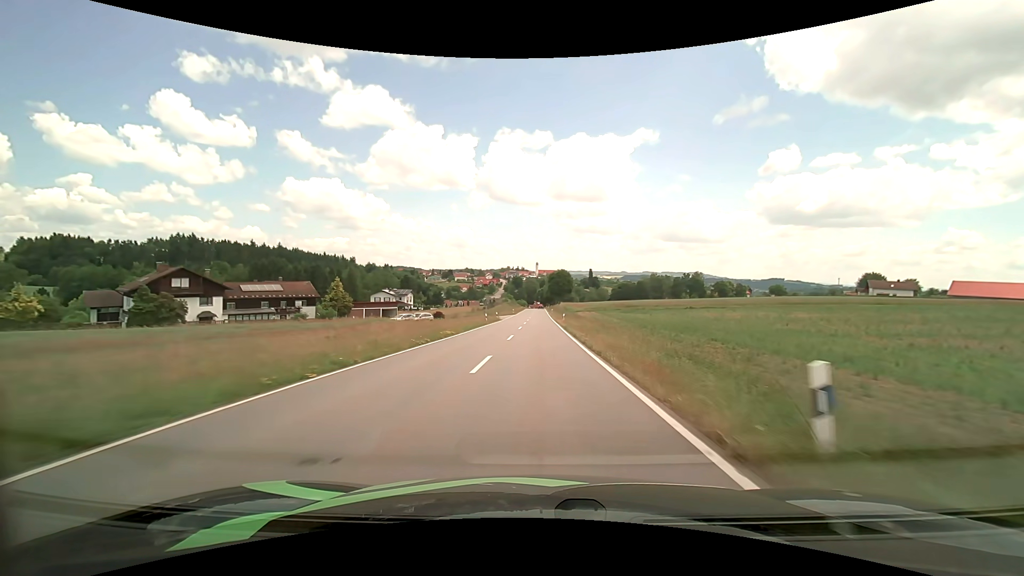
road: tertiary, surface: asphalt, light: Day
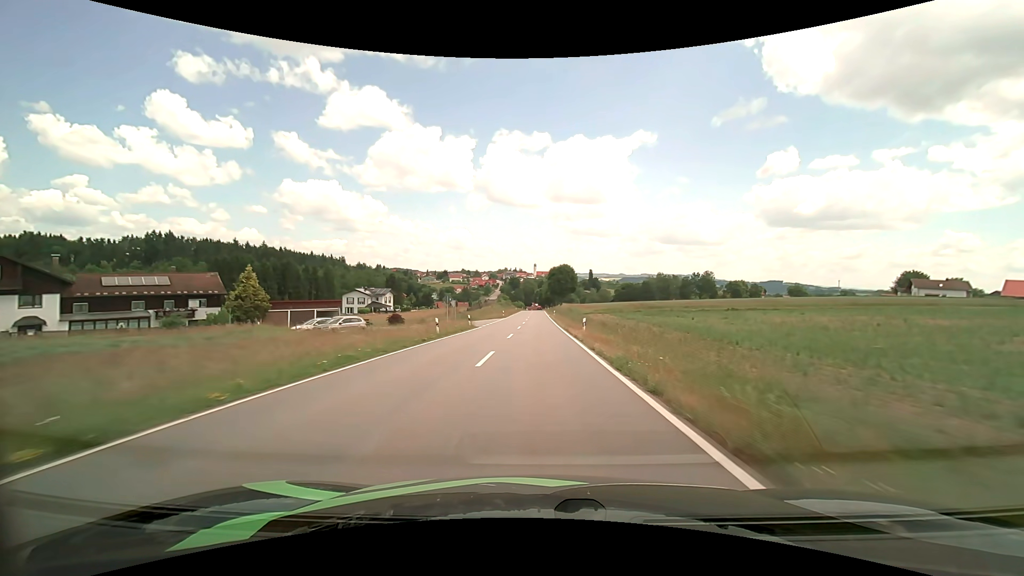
(+0.1, +24.0) m; 0°
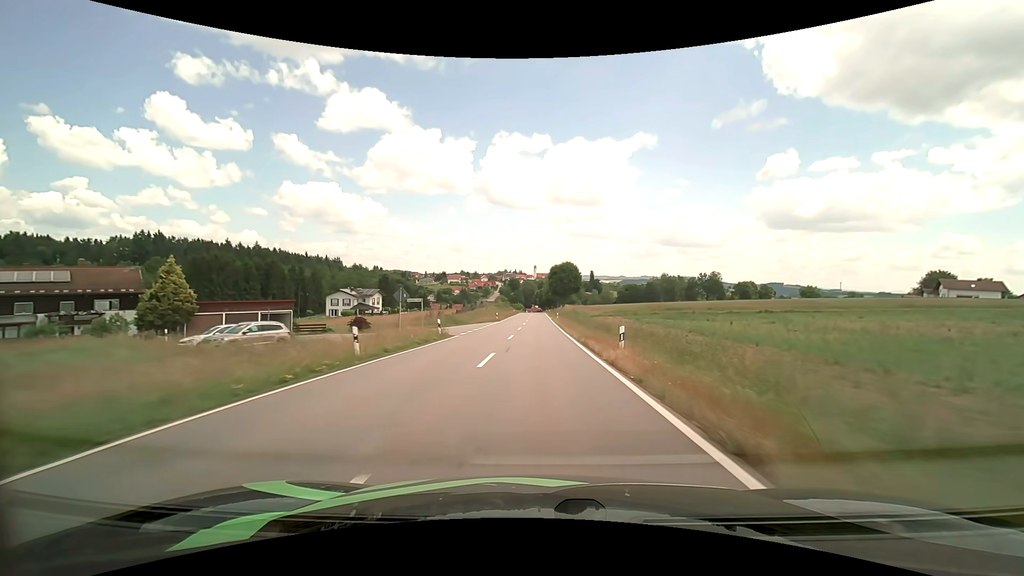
(0.0, +12.0) m; 0°
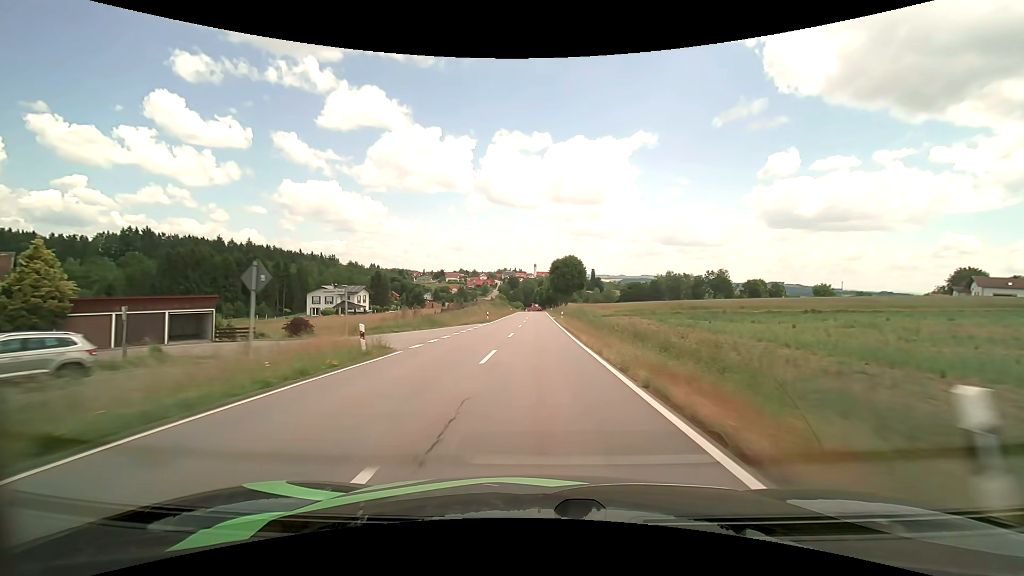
(0.0, +11.9) m; 0°
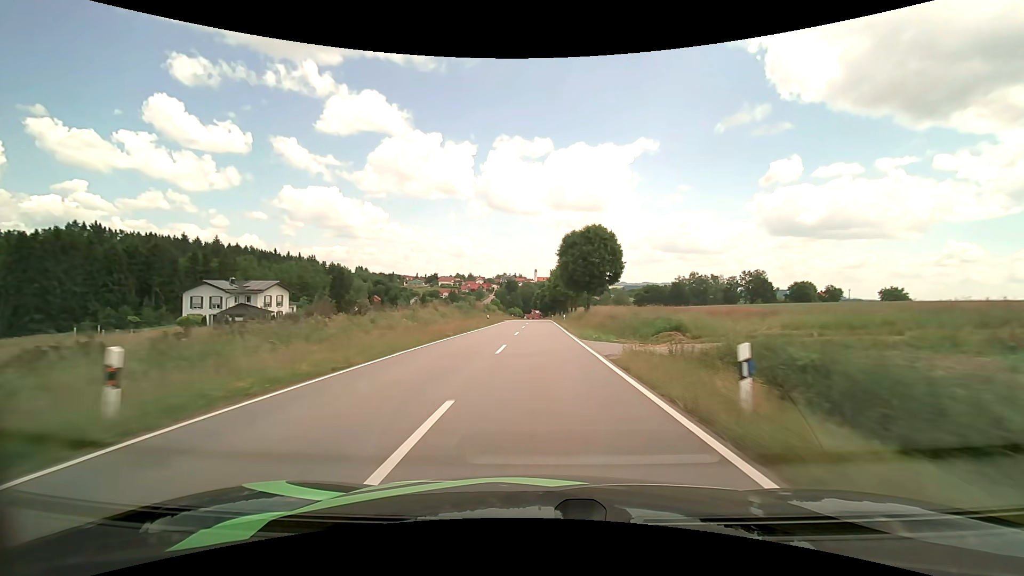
(-0.1, +46.2) m; 0°
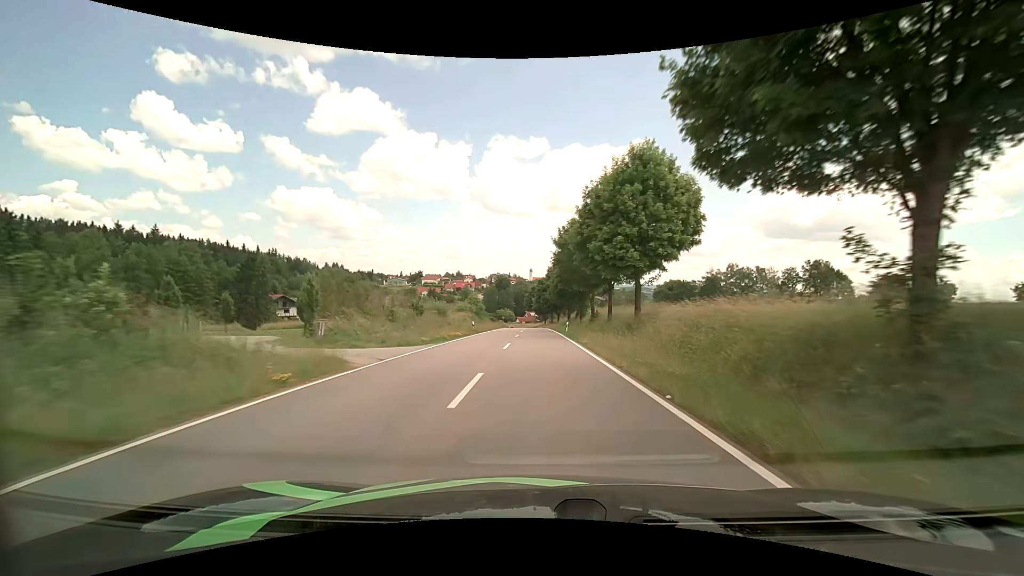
(0.0, +57.4) m; 0°
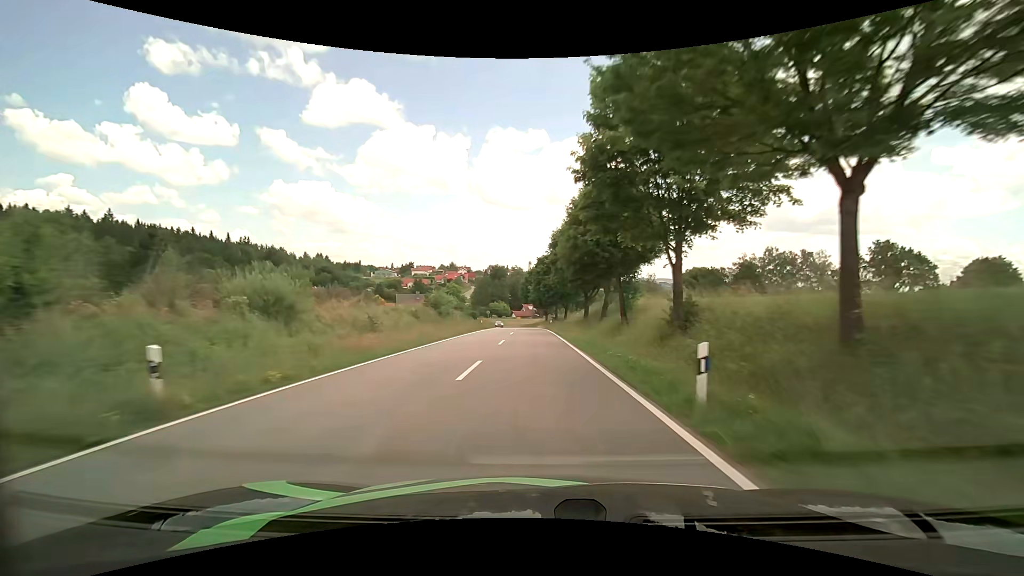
(+0.1, +34.6) m; 0°
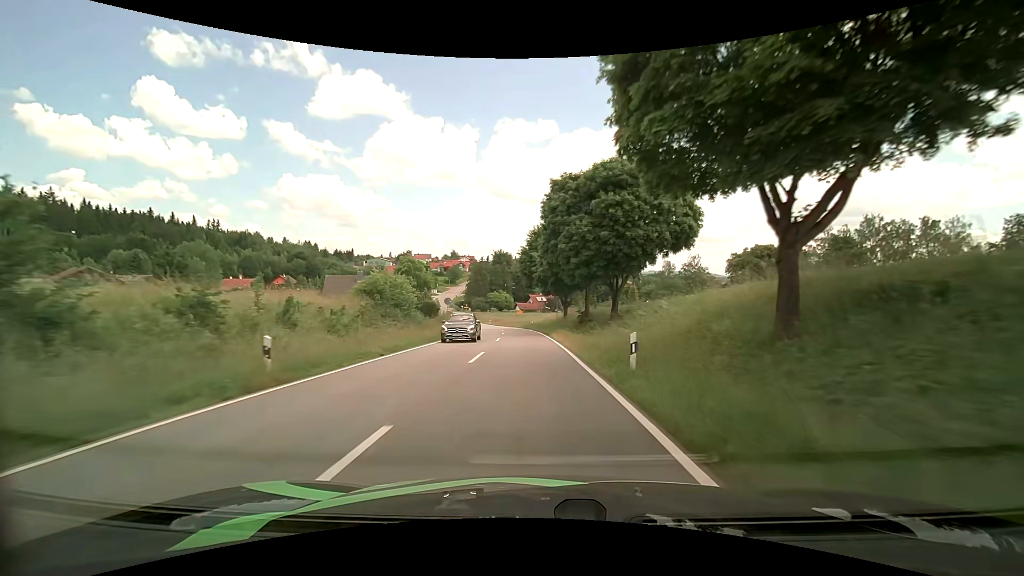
(-0.4, +45.1) m; -1°
